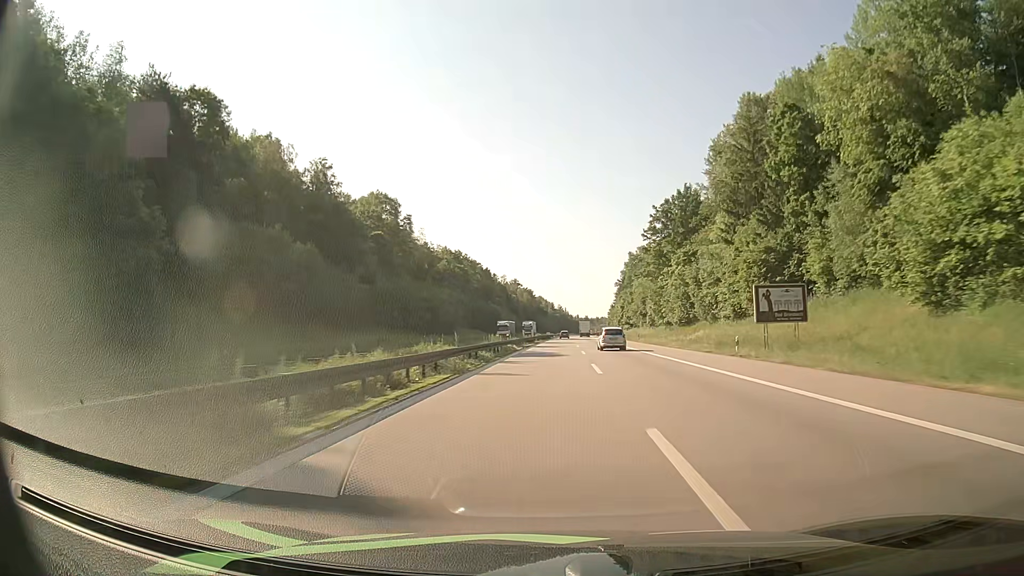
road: motorway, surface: asphalt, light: Day
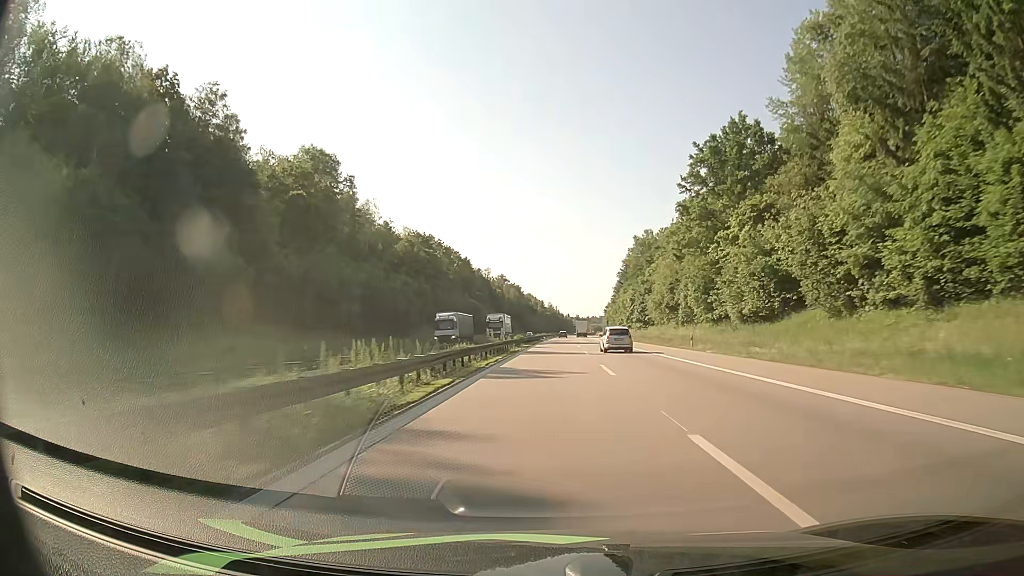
(+0.2, +36.8) m; +1°
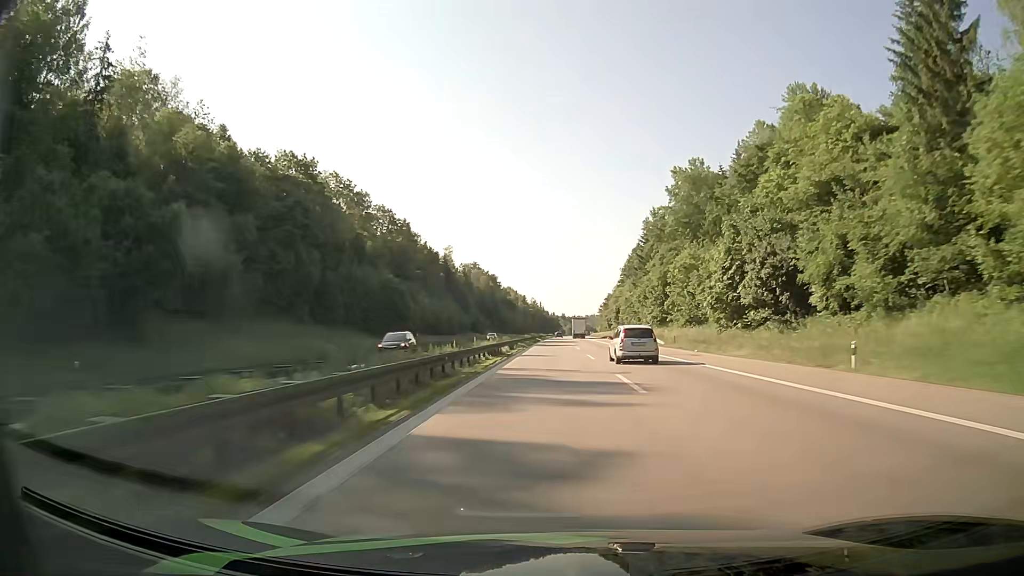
(+1.1, +77.7) m; +1°
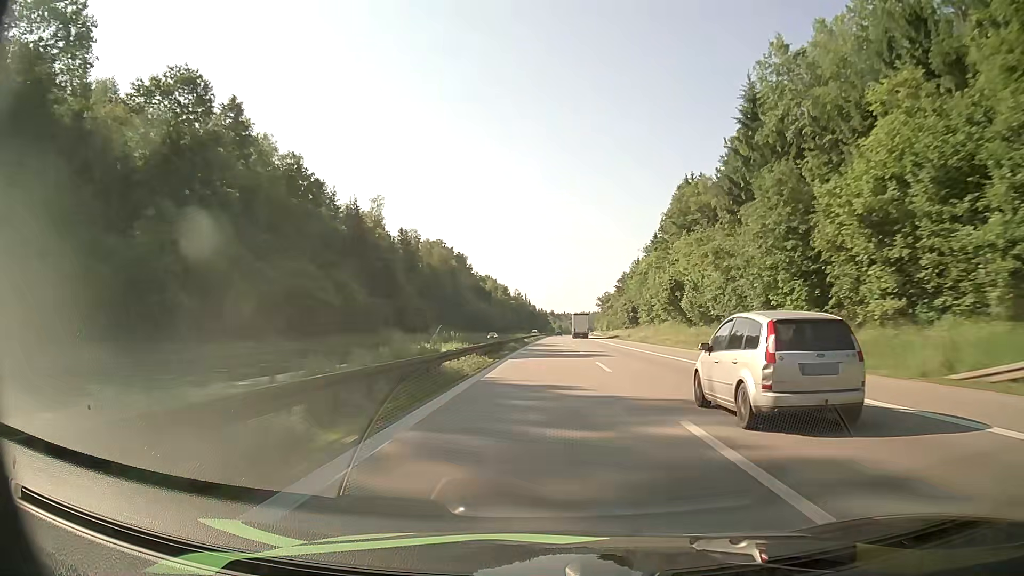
(+0.7, +83.3) m; +1°
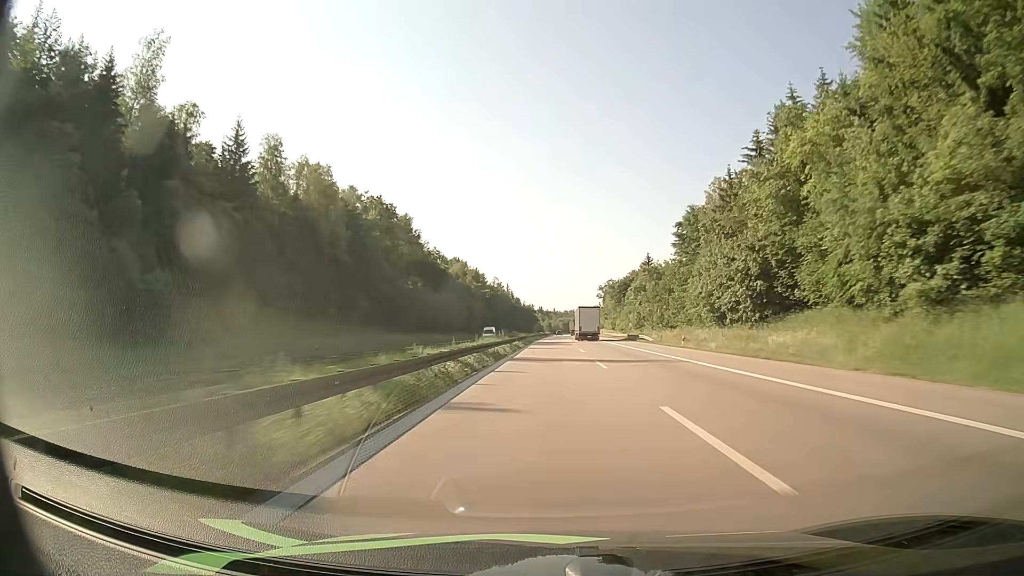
(+0.5, +88.5) m; +1°
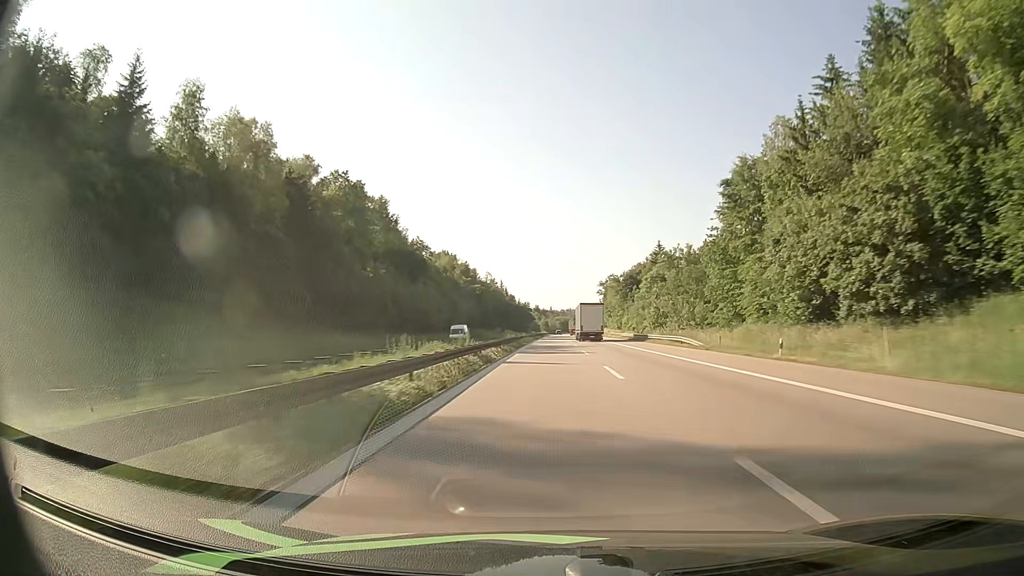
(0.0, +22.9) m; 0°
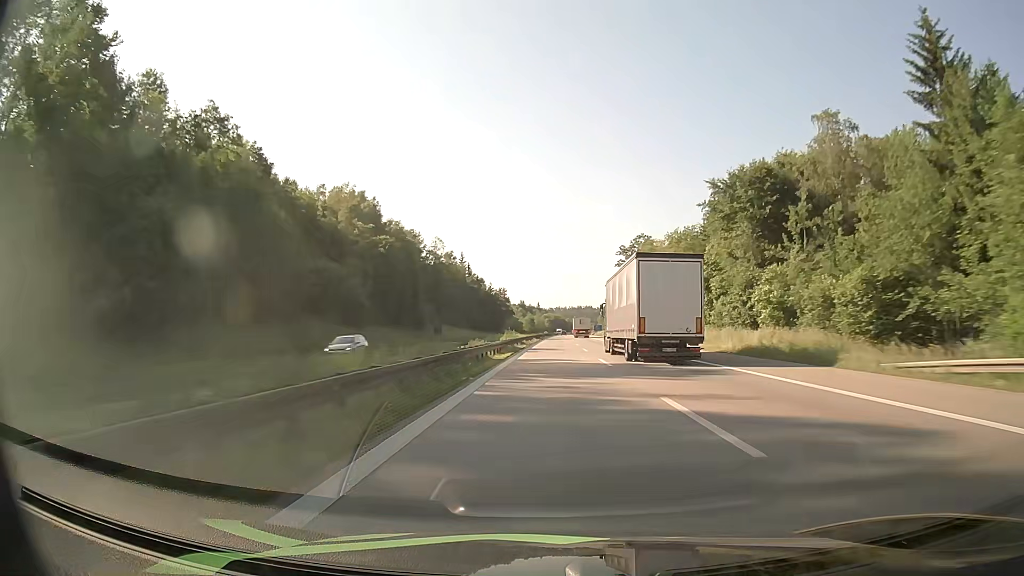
(+1.1, +118.9) m; +1°
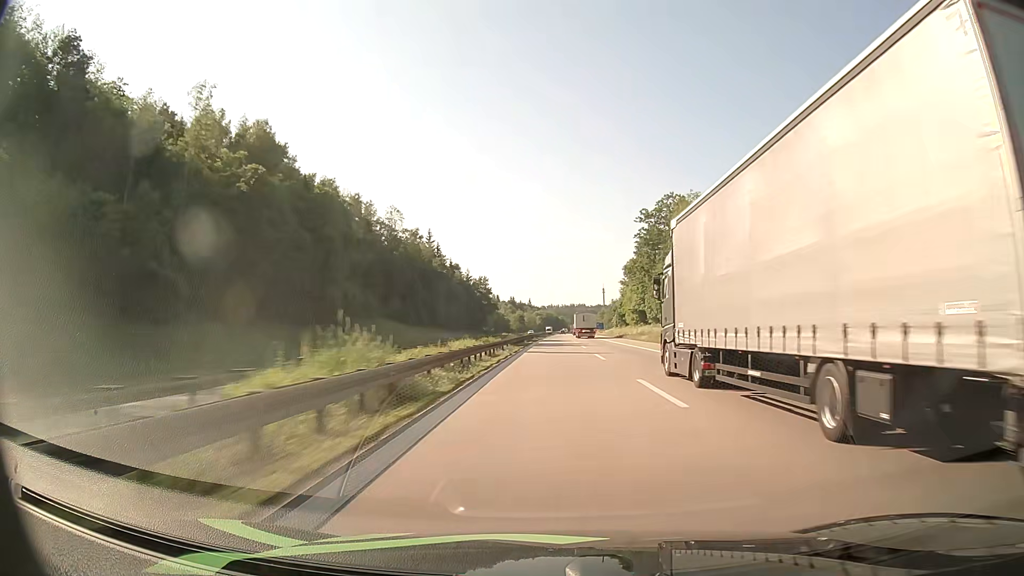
(+0.2, +49.4) m; 0°
(0, +10) (0, +20) (0, +30) (0, +40) (0, +50) (+1, +60) (+1, +70) (+1, +80) (+1, +90) (+1, +100) m
